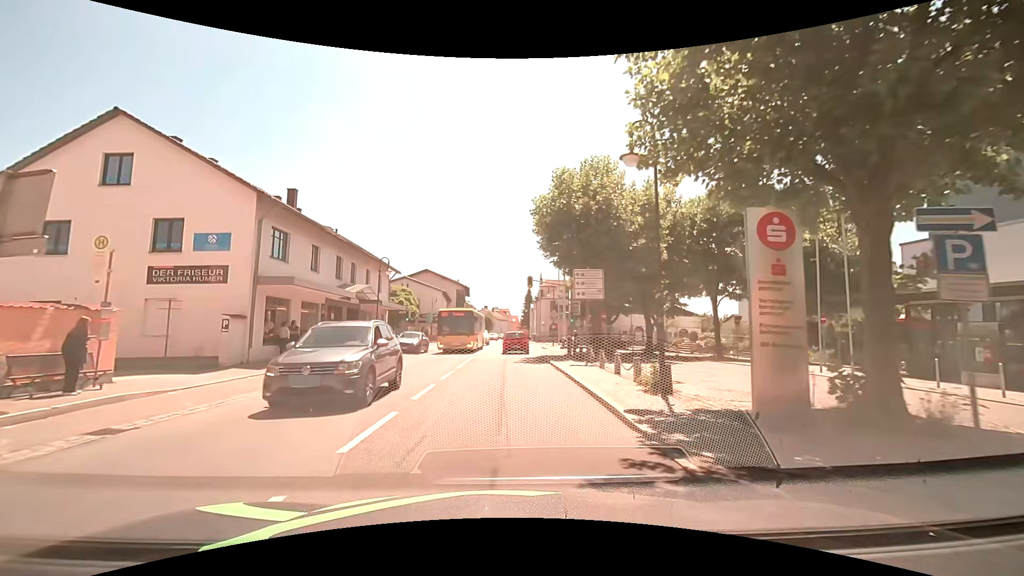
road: secondary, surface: asphalt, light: Day
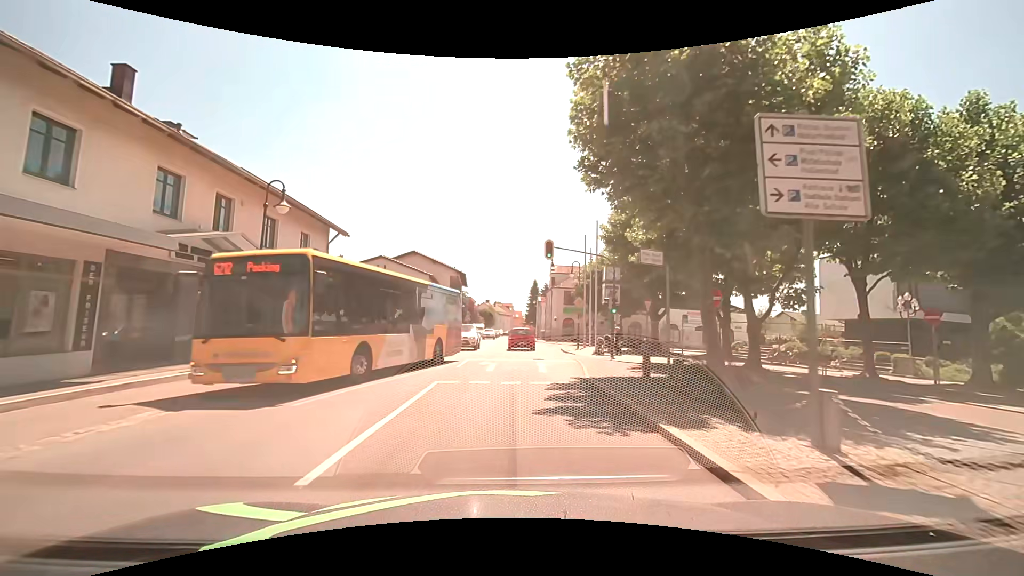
(-0.1, +15.1) m; 0°
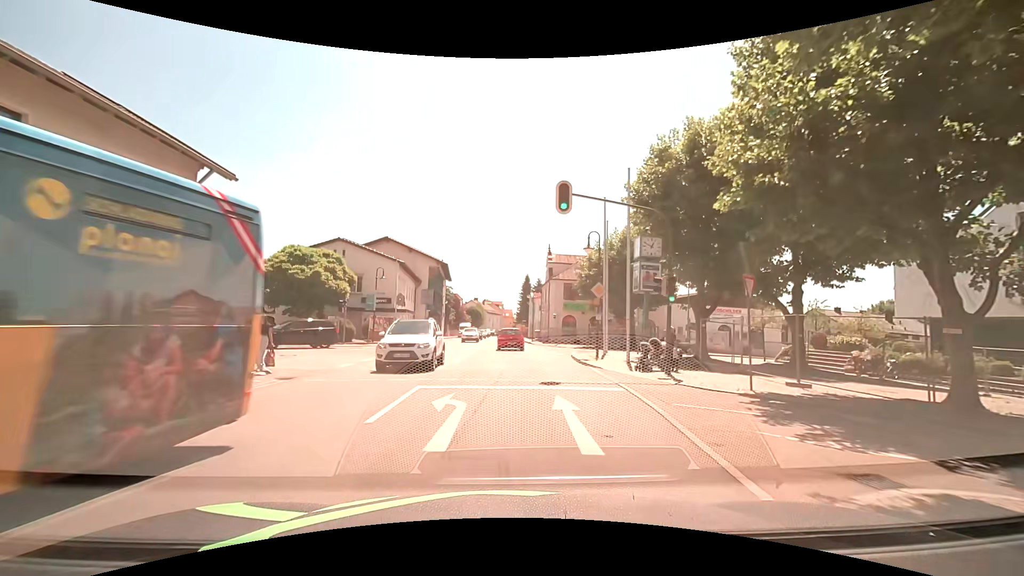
(+0.1, +10.5) m; +1°
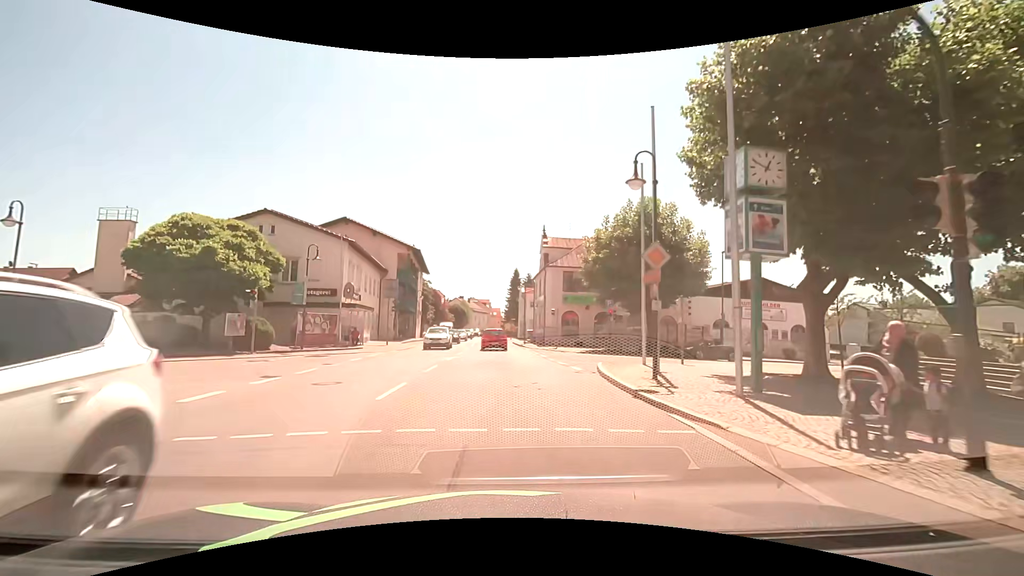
(+0.2, +10.8) m; +1°
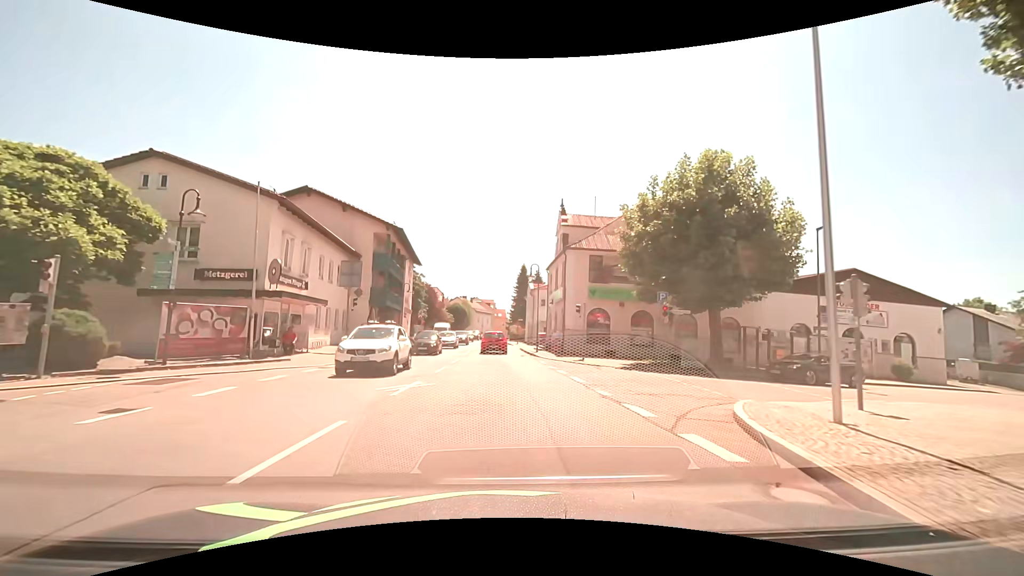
(0.0, +11.2) m; -1°
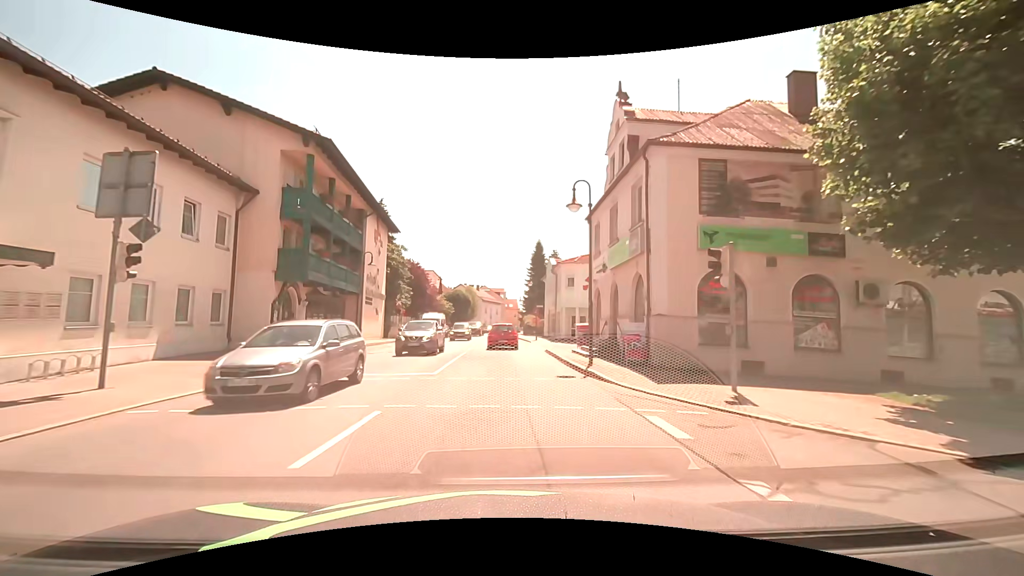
(-0.1, +17.4) m; -1°
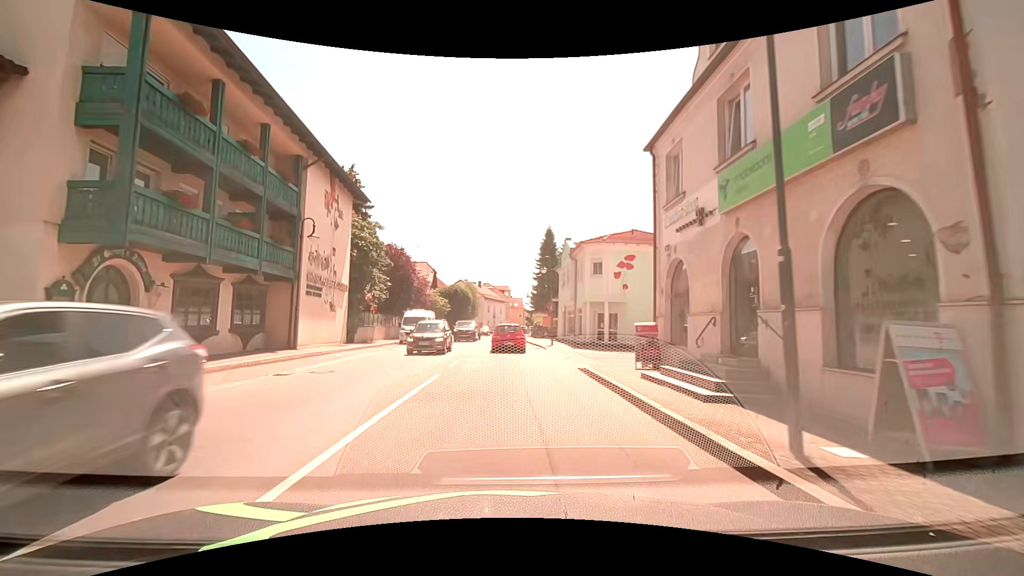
(-0.1, +10.6) m; -1°
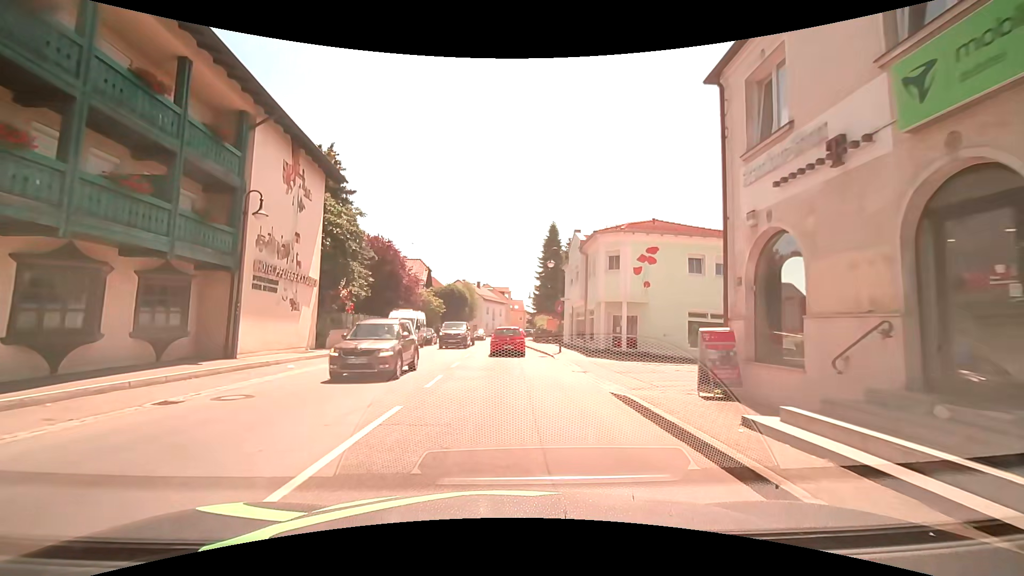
(0.0, +4.9) m; 0°
(0, +10) (0, +20) (0, +30) (0, +40) (-1, +50) (0, +60) (0, +70) (+1, +80) (+3, +90) (+6, +99) m
